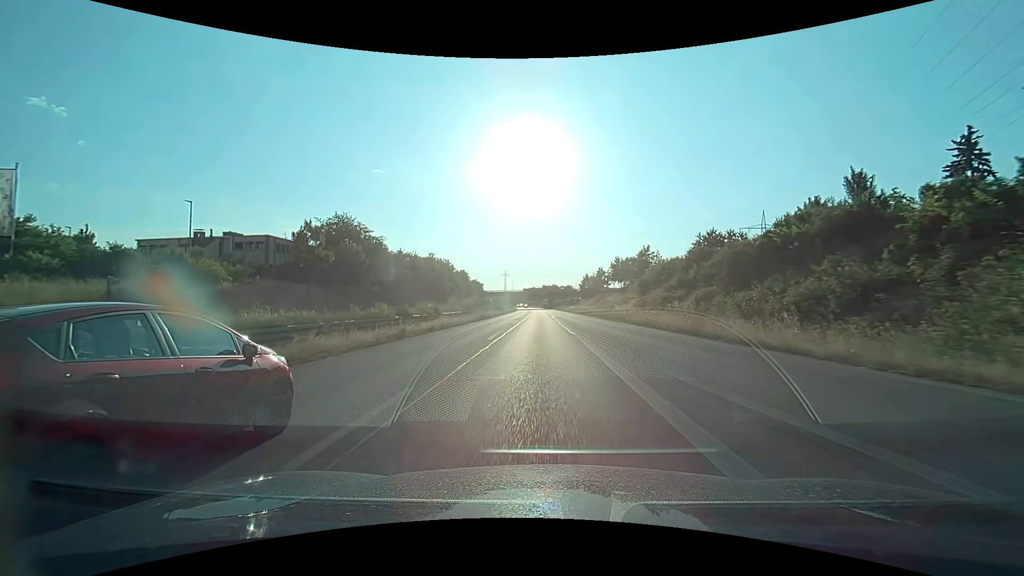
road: trunk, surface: asphalt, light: Day
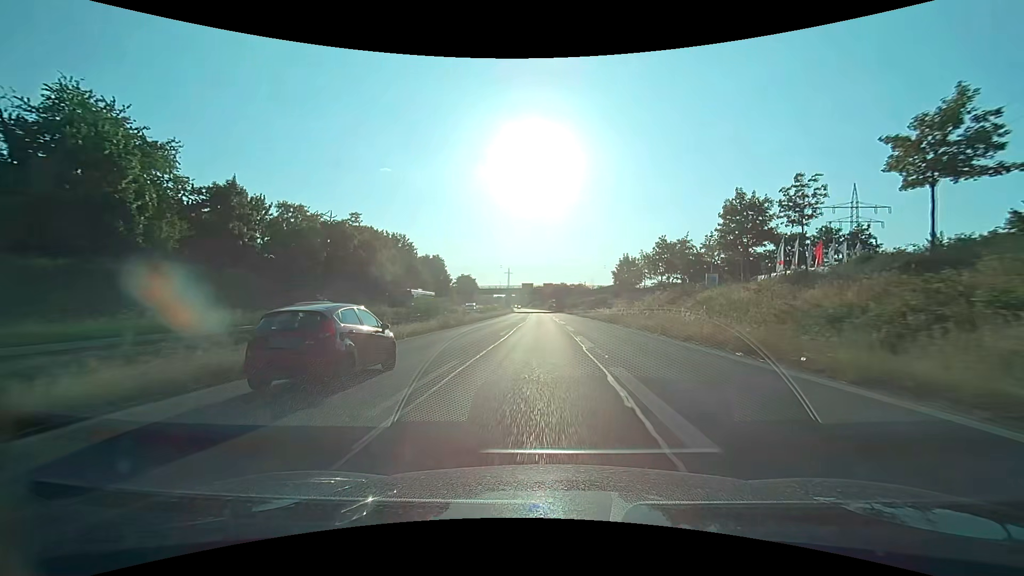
(-0.1, +50.0) m; -1°
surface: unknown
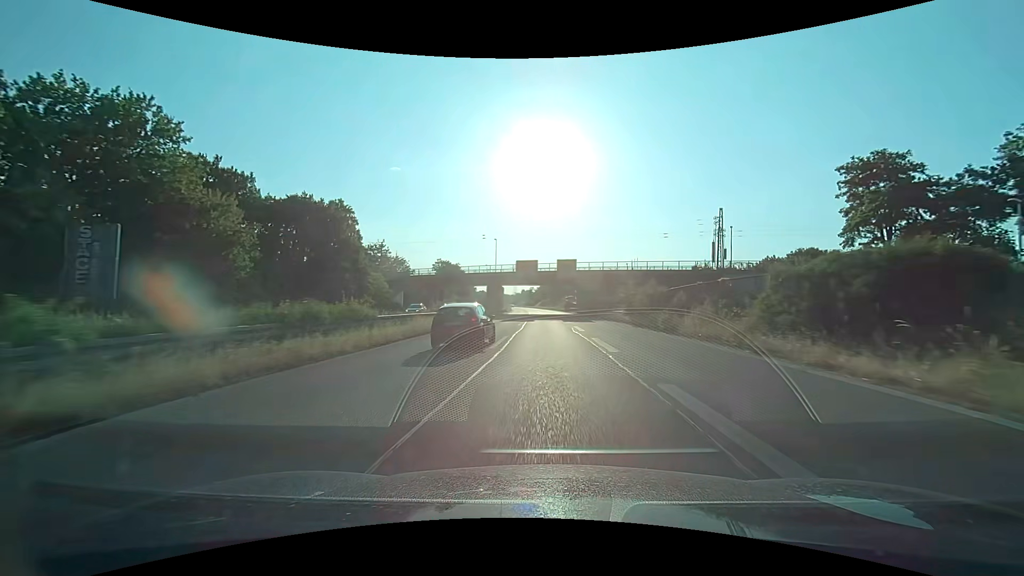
(-0.6, +62.5) m; -1°
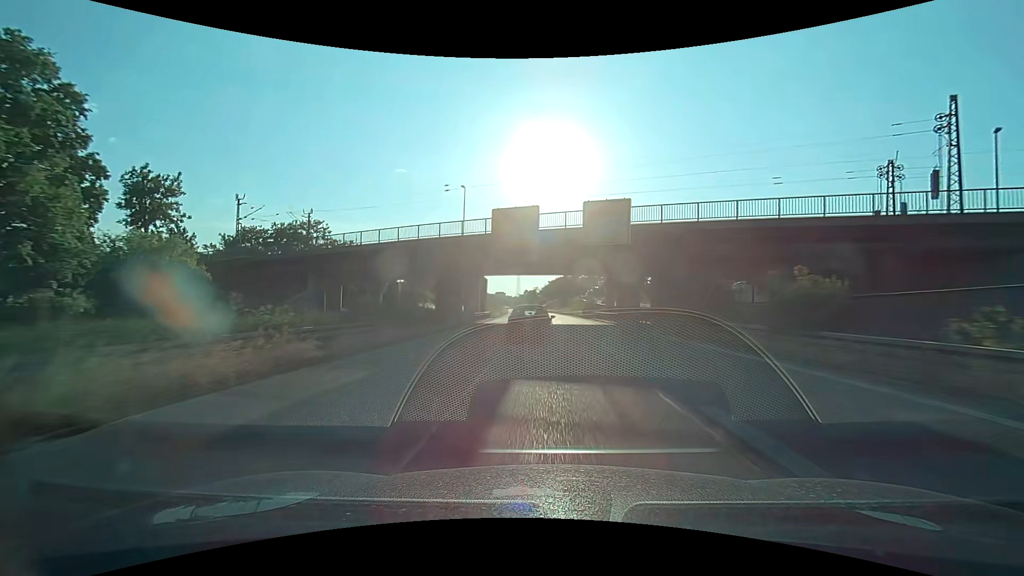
(-0.3, +37.6) m; -1°
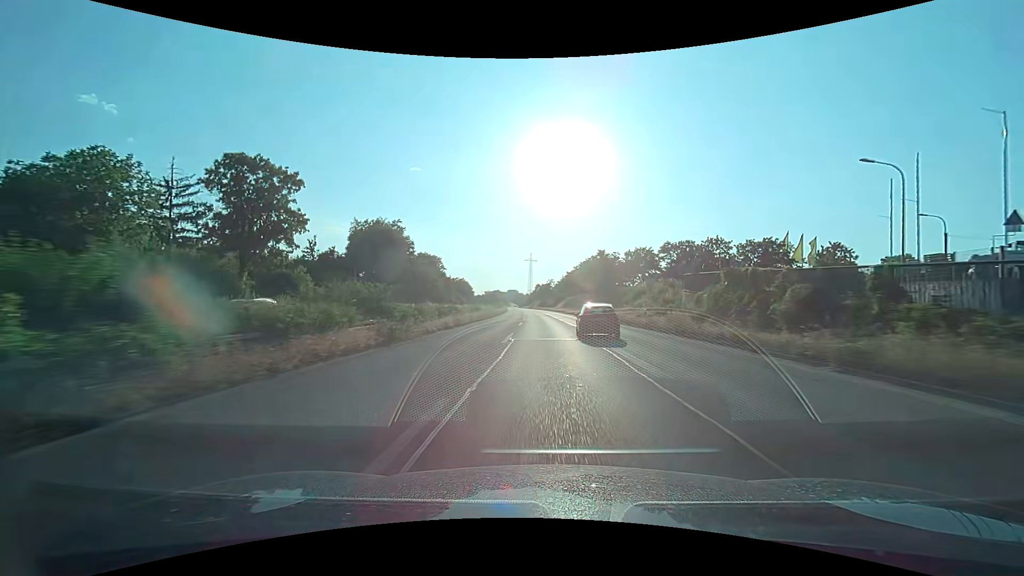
(-0.2, +63.5) m; -2°
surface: asphalt
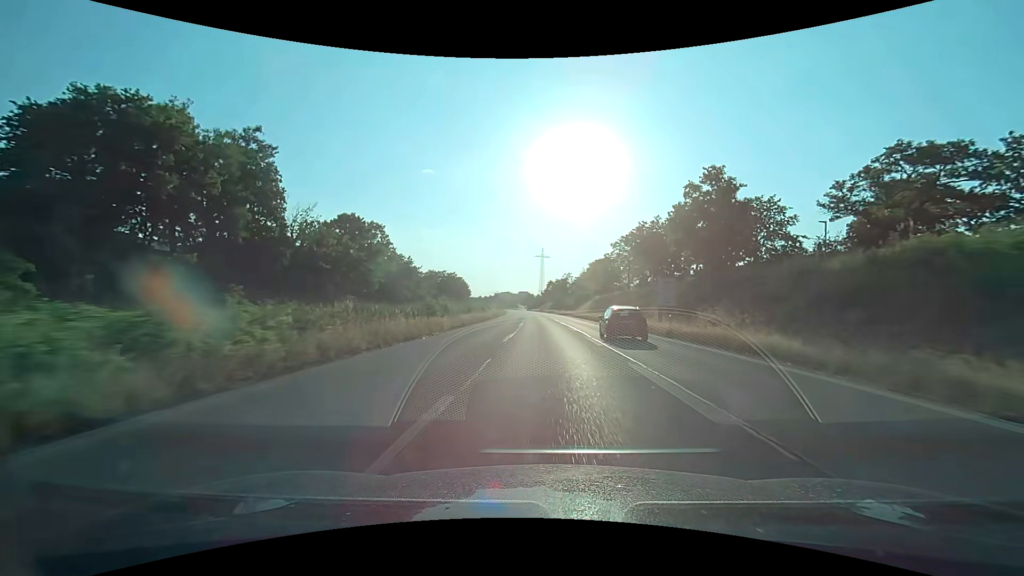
(-0.3, +52.0) m; -1°
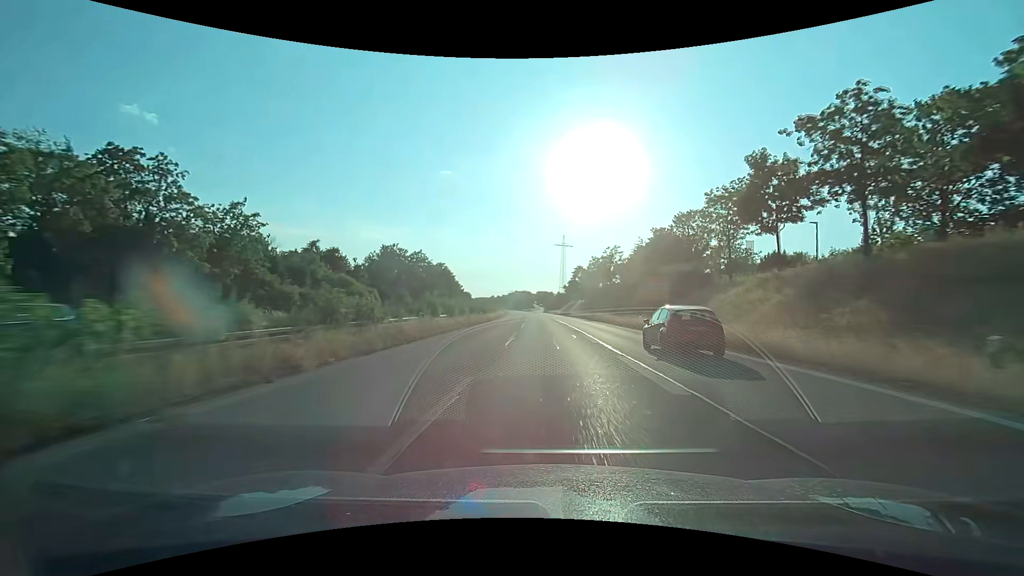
(-1.3, +70.8) m; -2°
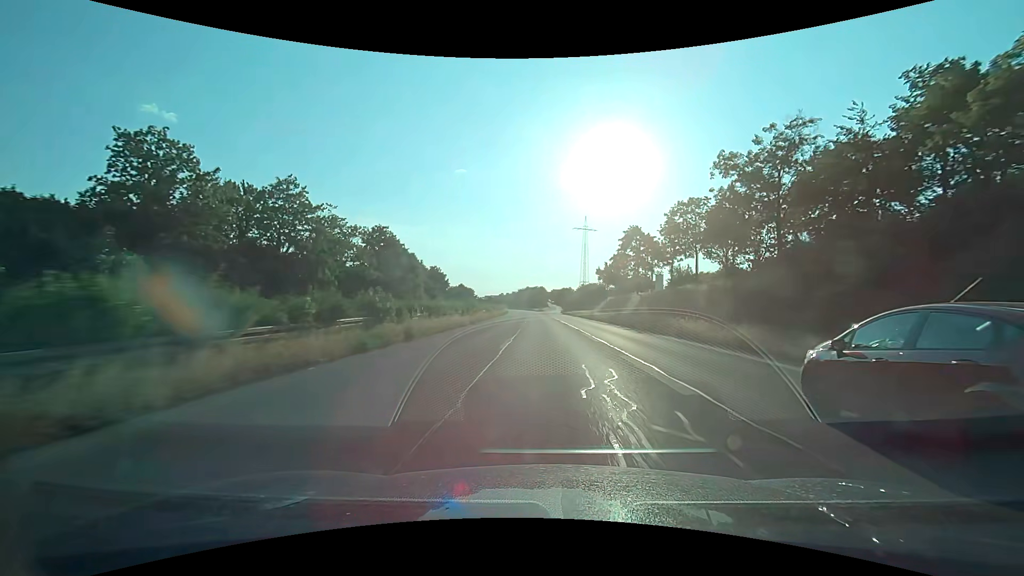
(-0.7, +60.3) m; -1°
(0, +10) (0, +20) (0, +30) (0, +40) (0, +50) (-1, +60) (-1, +70) (-1, +80) (-1, +90) (-2, +100) m
